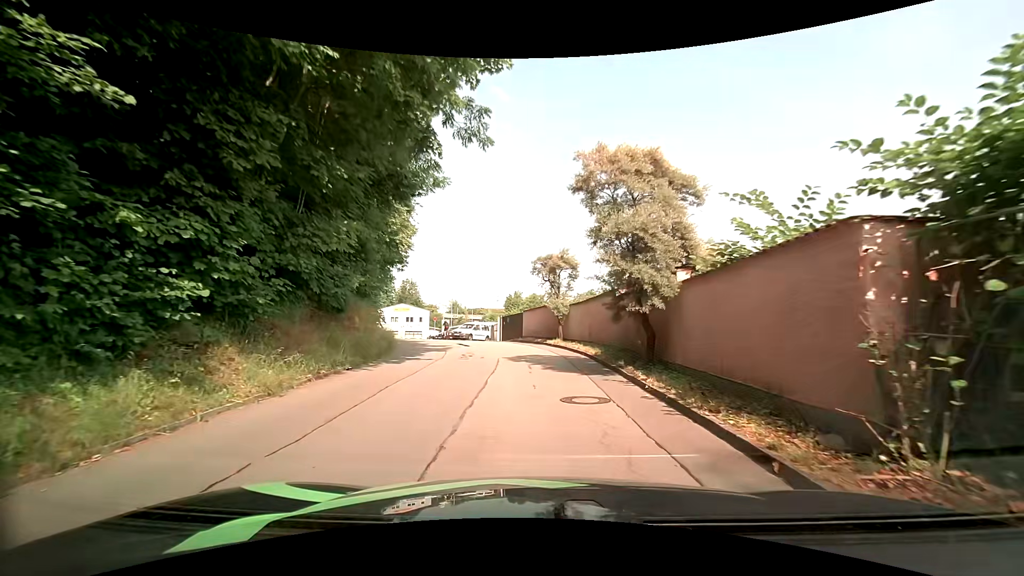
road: residential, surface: asphalt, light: Day
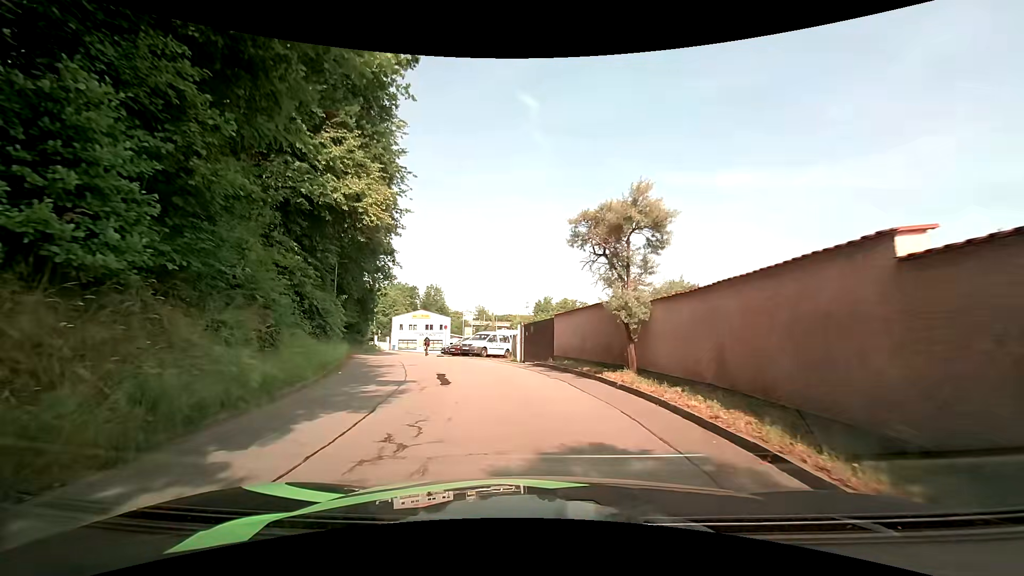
(0.0, +10.9) m; -3°
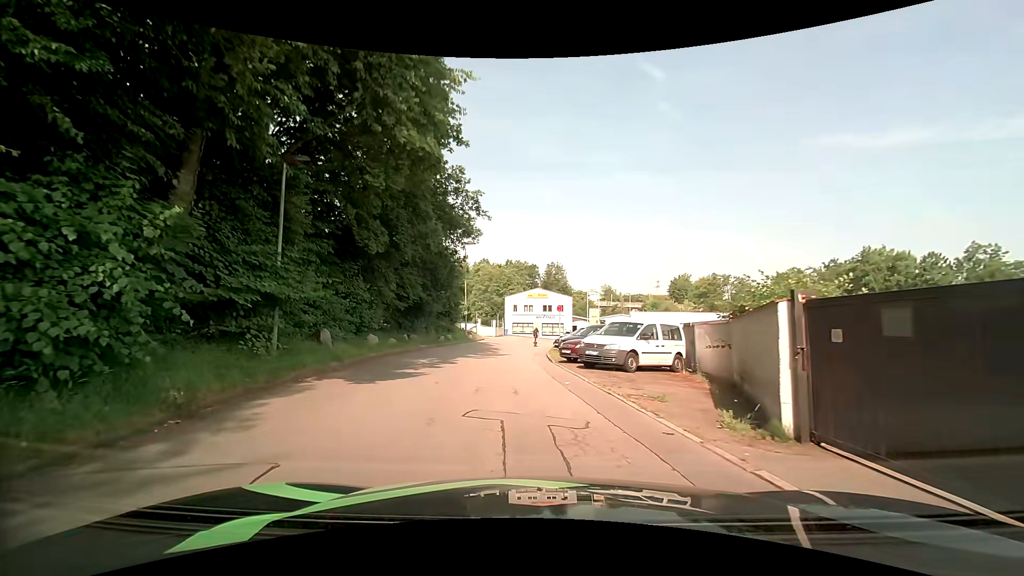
(-1.7, +17.1) m; -13°
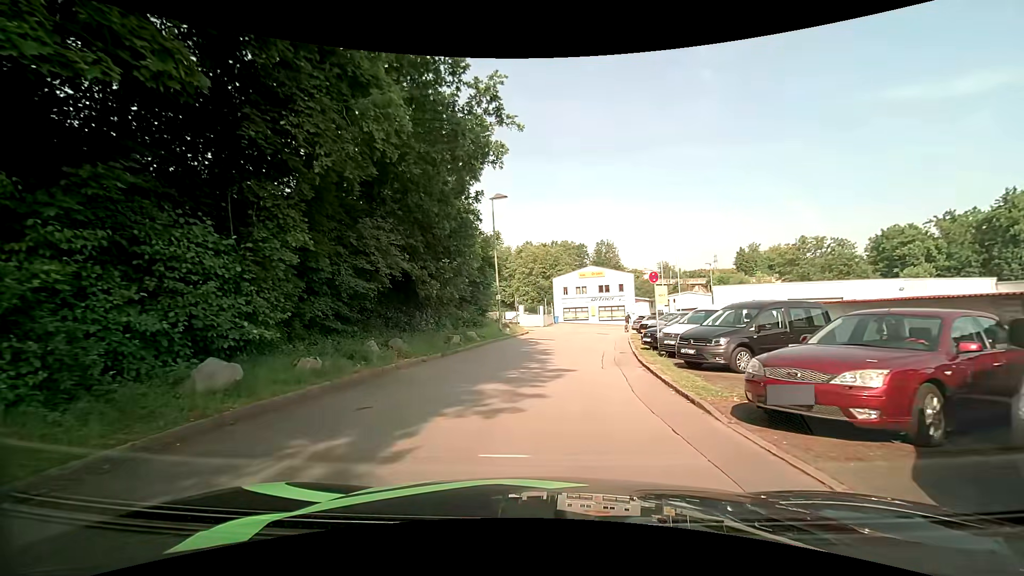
(-0.8, +13.2) m; -4°
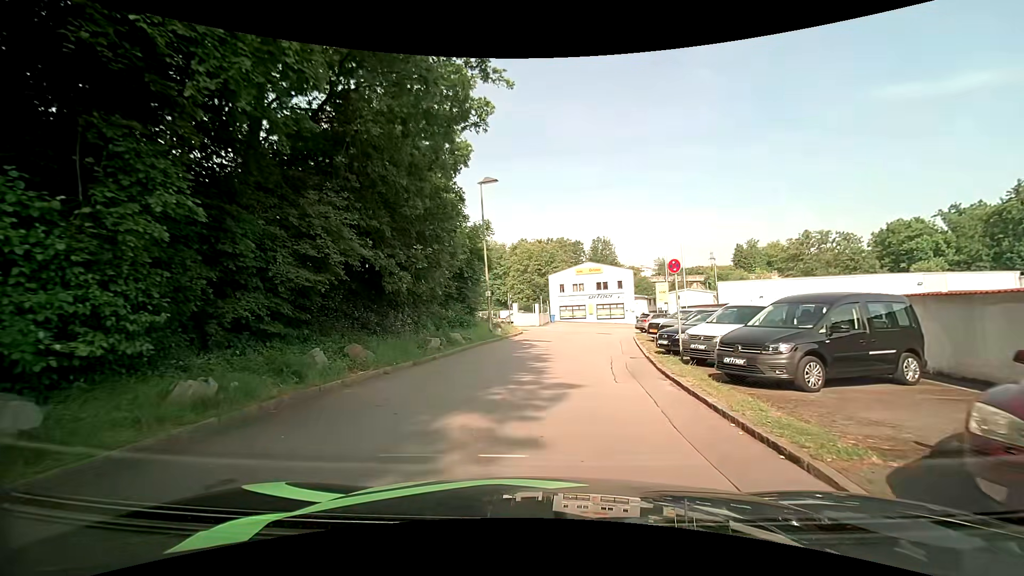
(0.0, +3.3) m; +1°
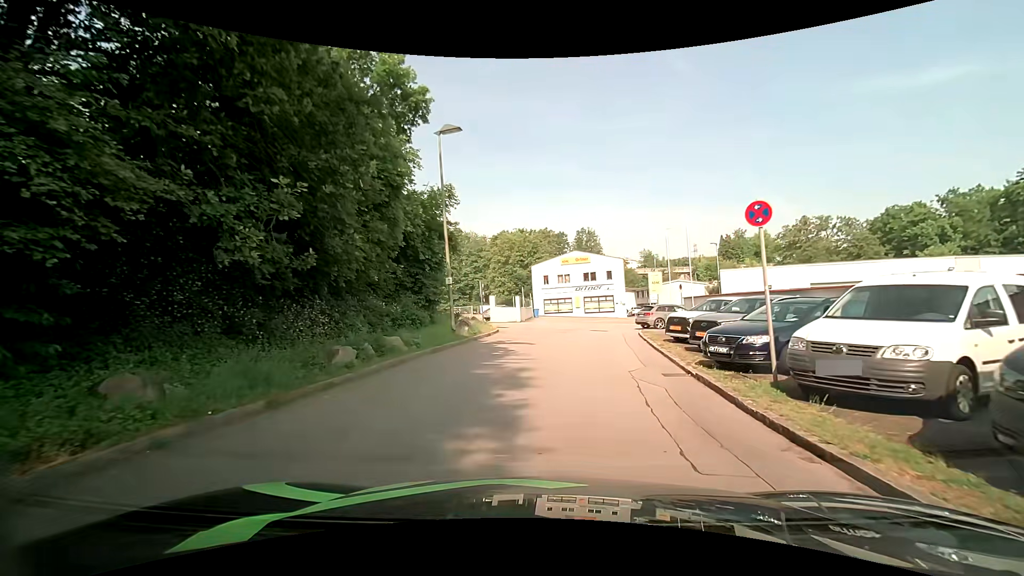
(-0.1, +6.6) m; 0°
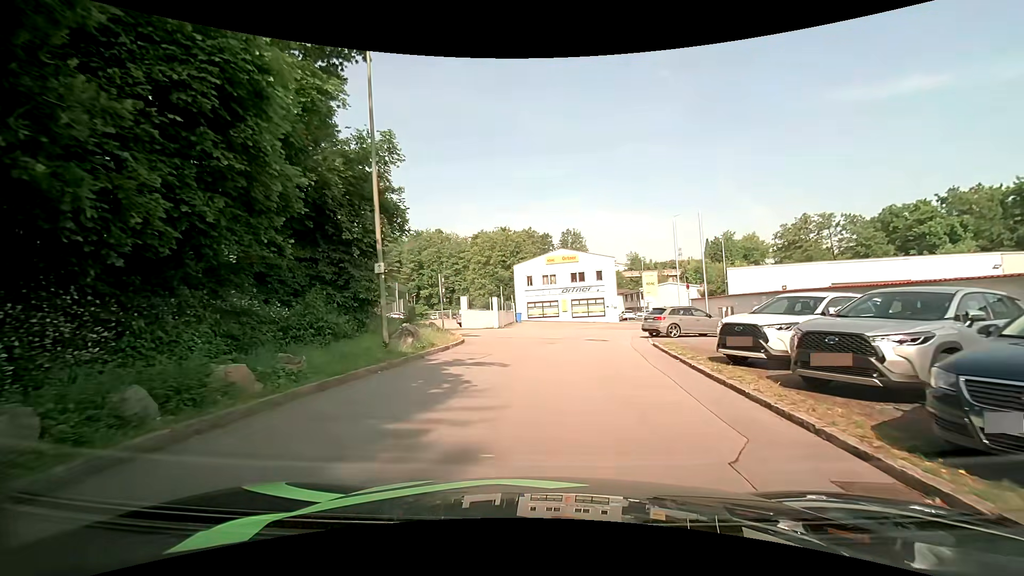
(+0.1, +6.6) m; +4°
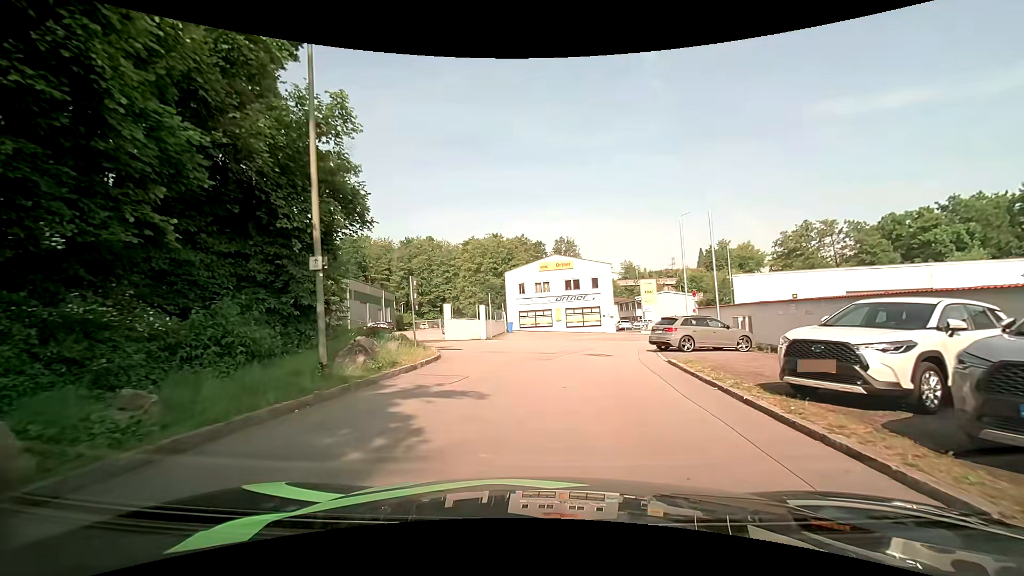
(-0.1, +3.2) m; -1°
(0, +10) (+2, +20) (+5, +29) (+10, +38) (+11, +48) (+3, +49) (+1, +39) (0, +29) (-1, +19) (-2, +9) m
